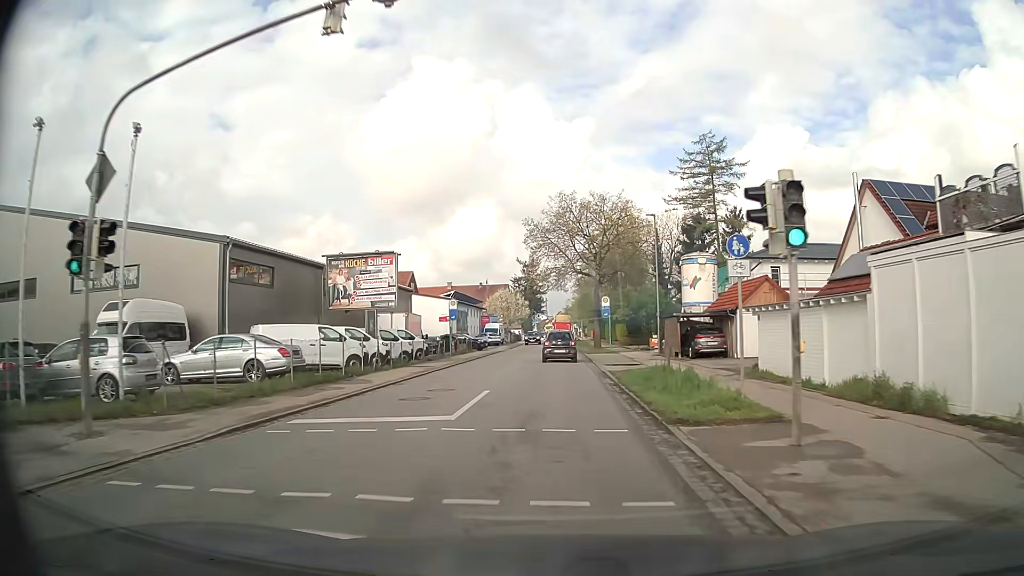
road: secondary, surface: asphalt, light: Day
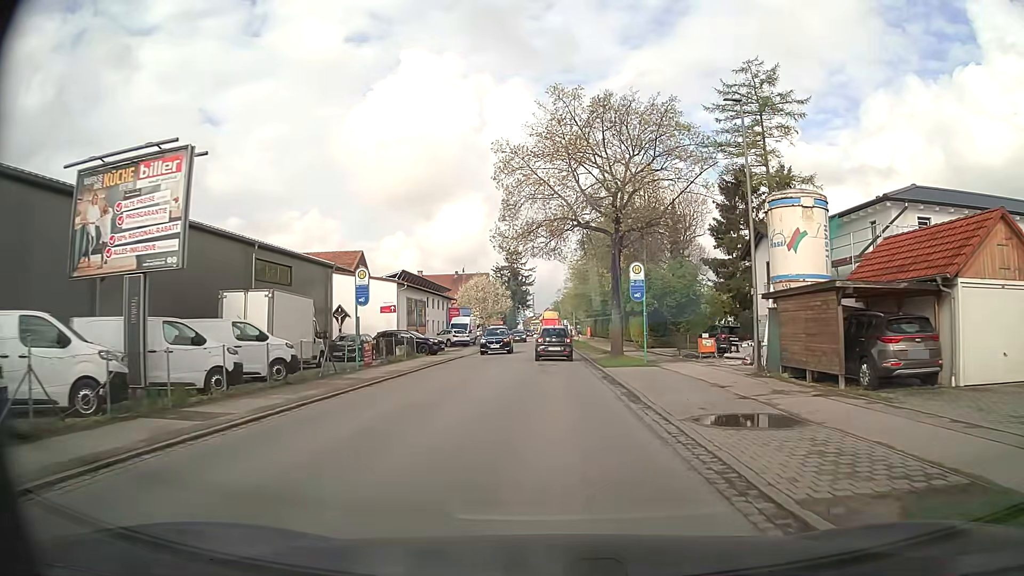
(+0.2, +19.8) m; +2°
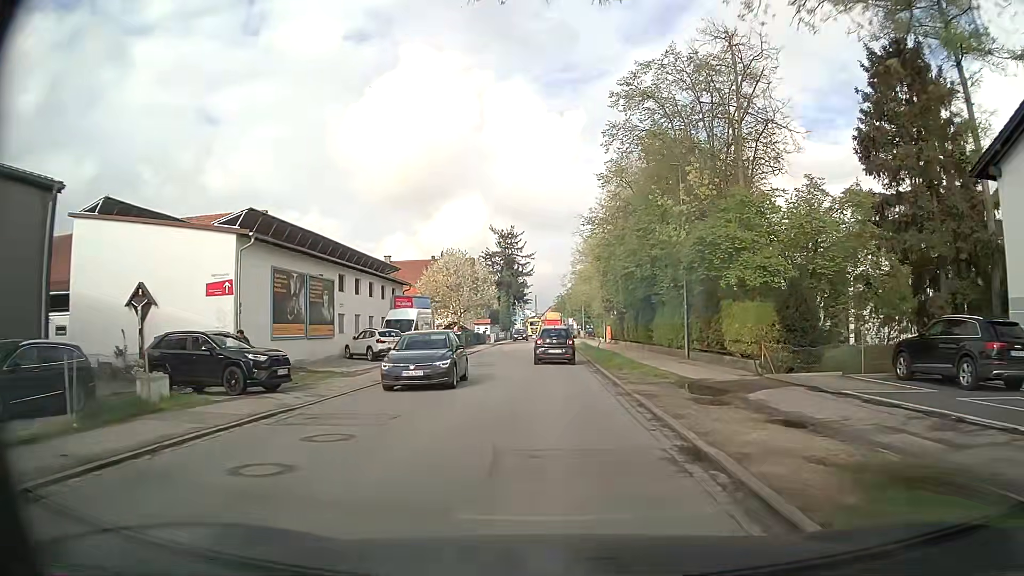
(0.0, +25.7) m; 0°
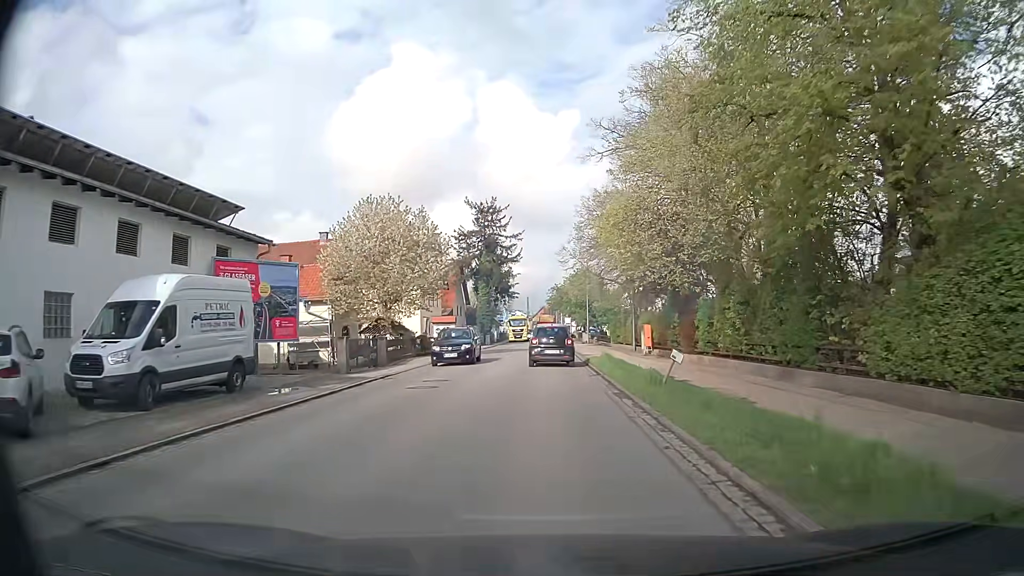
(0.0, +25.1) m; +1°
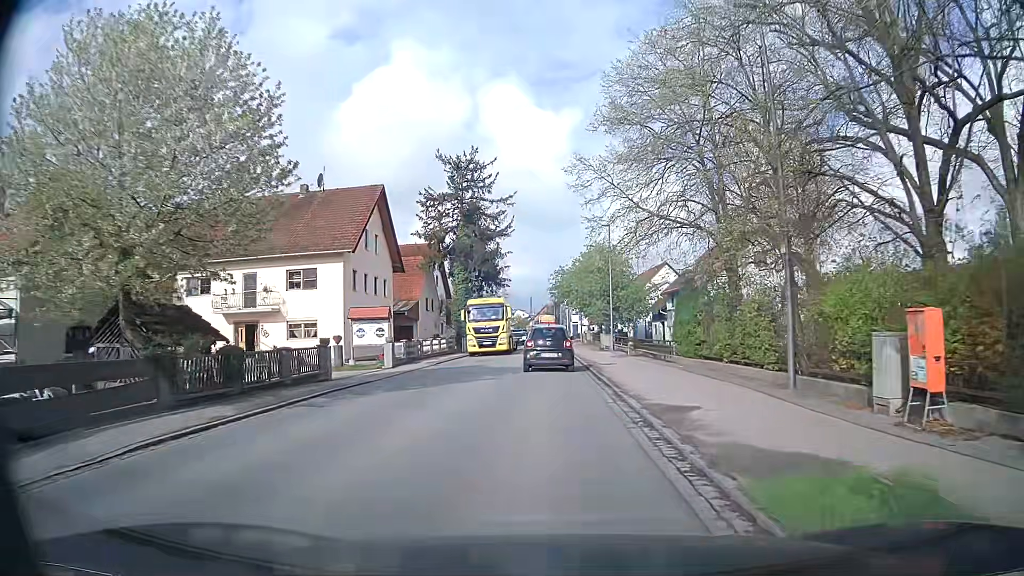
(0.0, +23.9) m; 0°
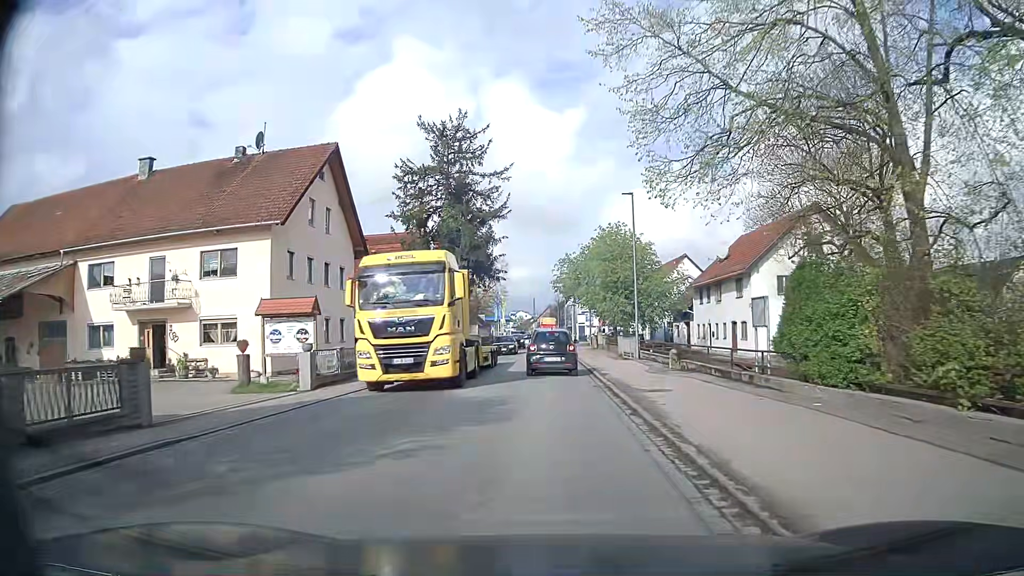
(-0.2, +10.9) m; -1°
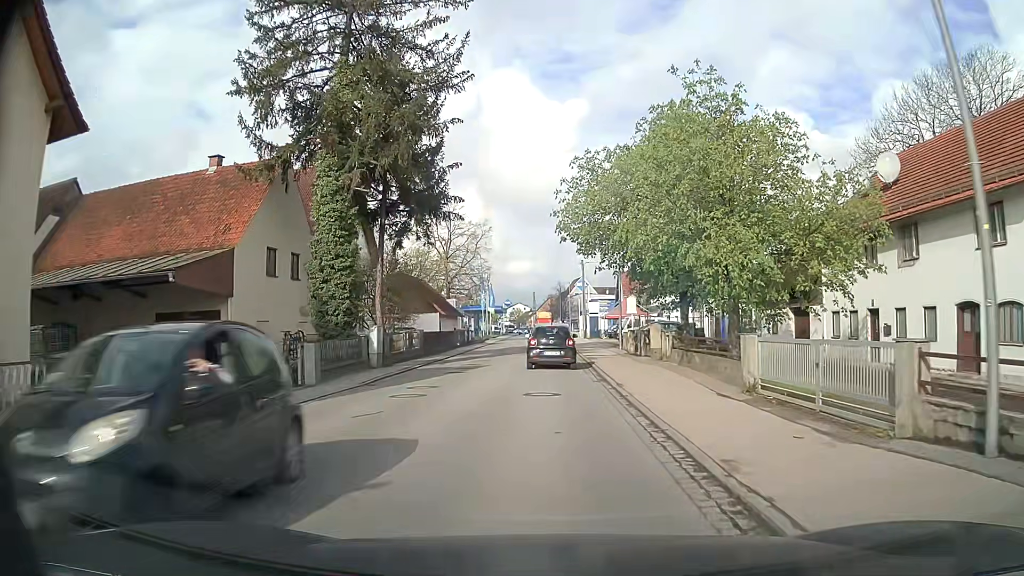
(+0.1, +27.3) m; 0°
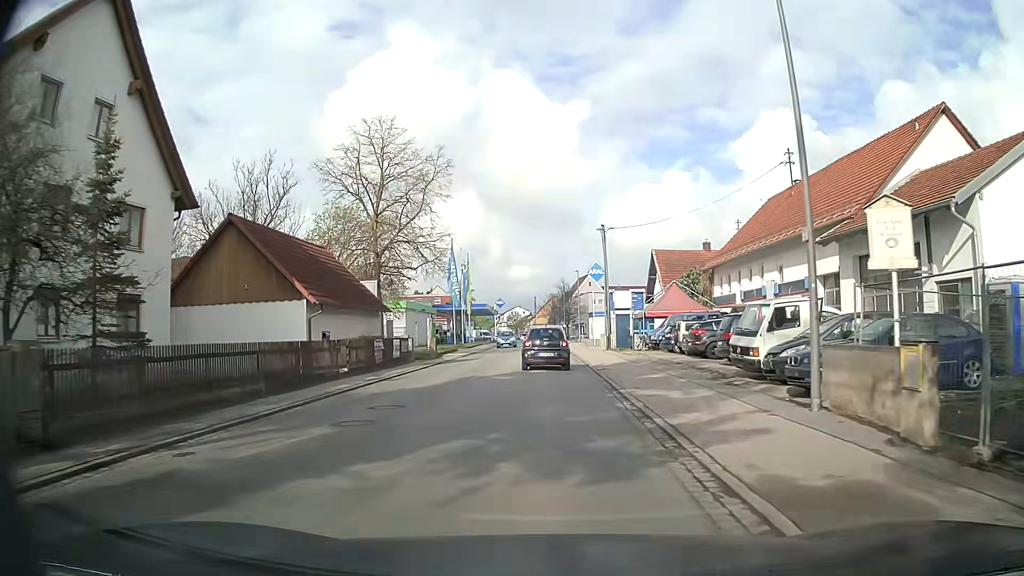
(-0.1, +27.8) m; 0°
(0, +10) (0, +20) (0, +30) (0, +40) (0, +50) (0, +60) (0, +70) (-1, +80) (-1, +90) (-1, +100) m
